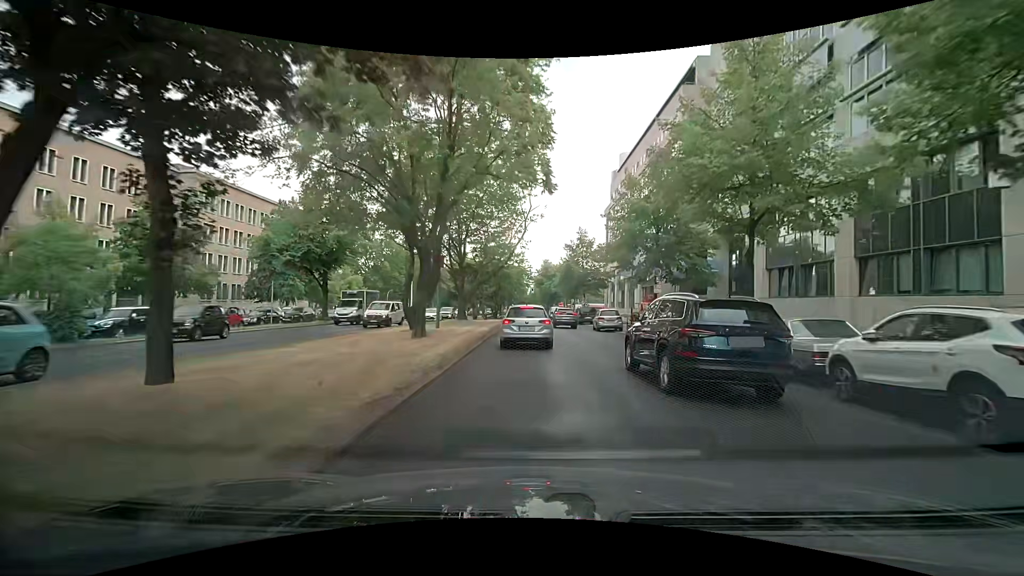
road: primary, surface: asphalt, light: Day
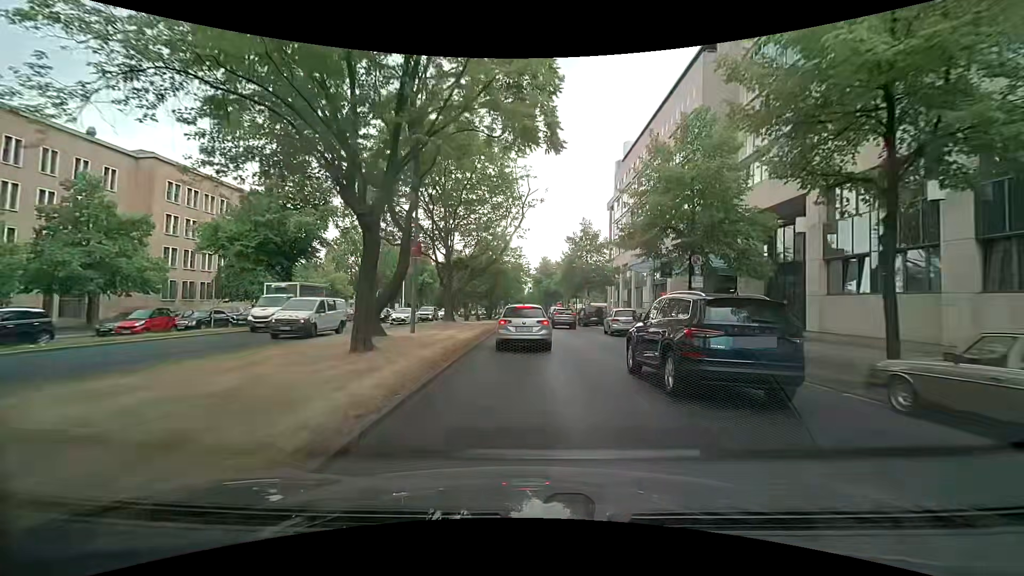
(+0.2, +6.2) m; +2°
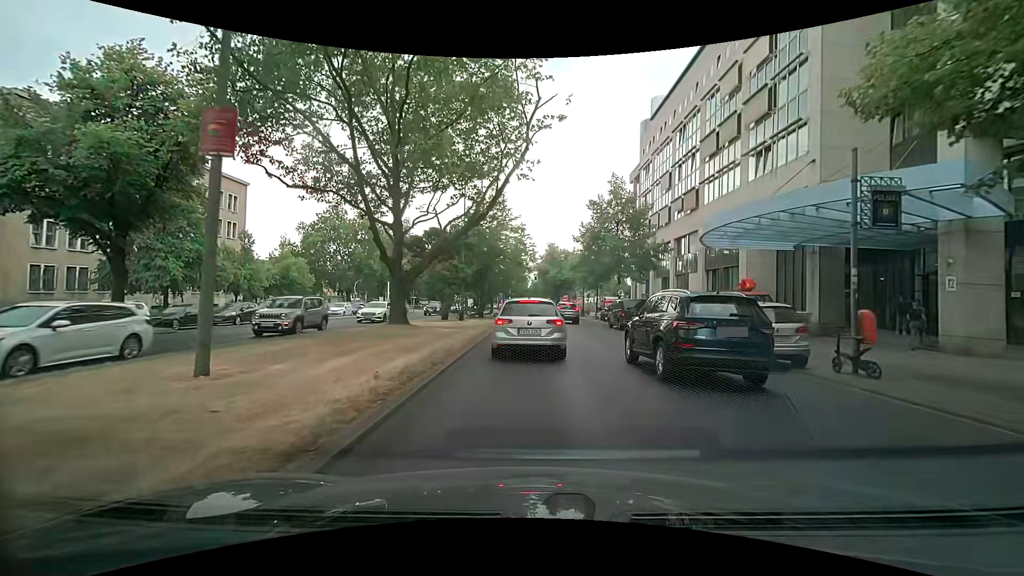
(0.0, +15.6) m; +1°
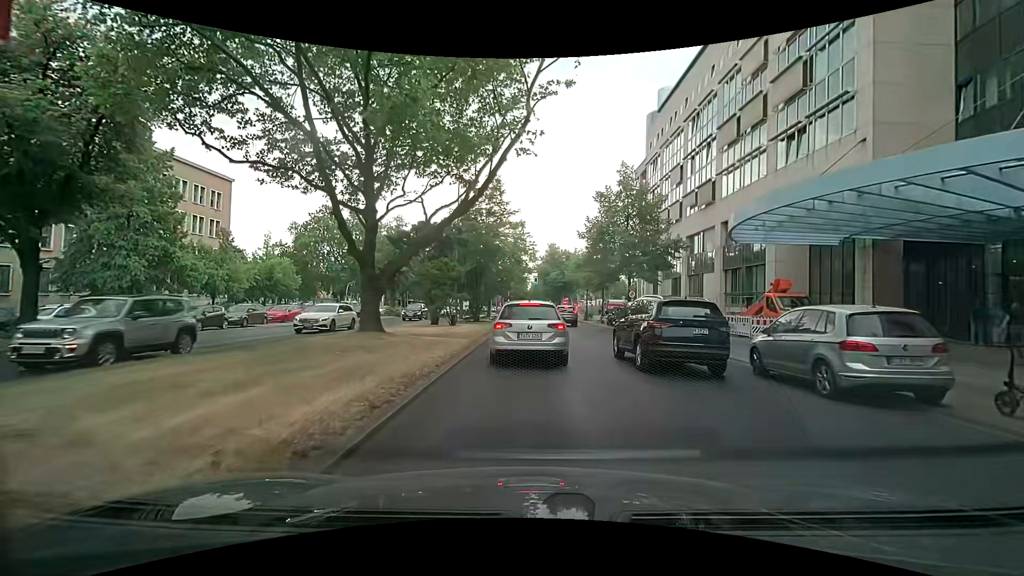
(0.0, +3.7) m; 0°
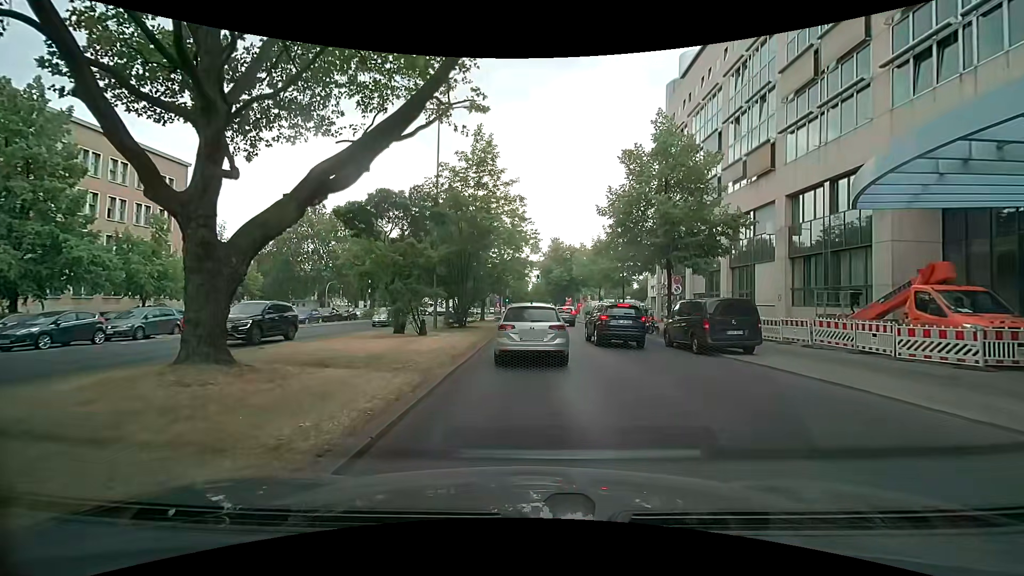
(-0.1, +9.1) m; -1°
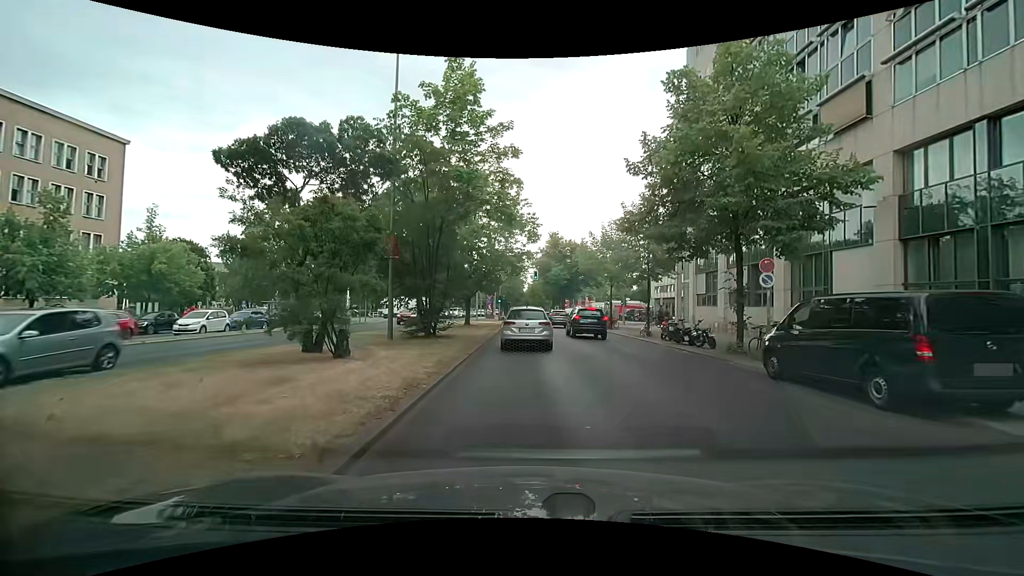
(+0.1, +9.0) m; +1°
